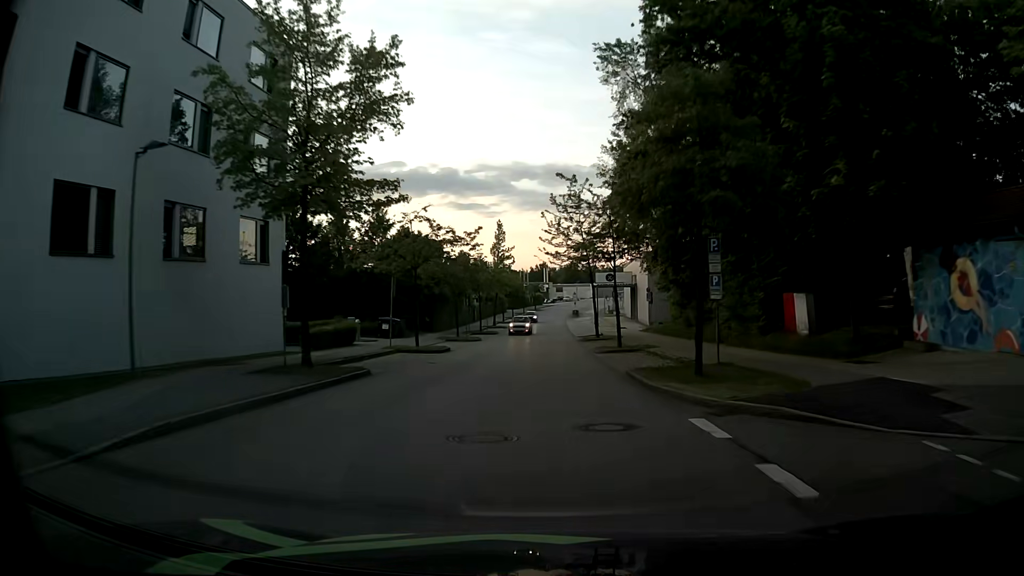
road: residential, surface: asphalt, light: Day
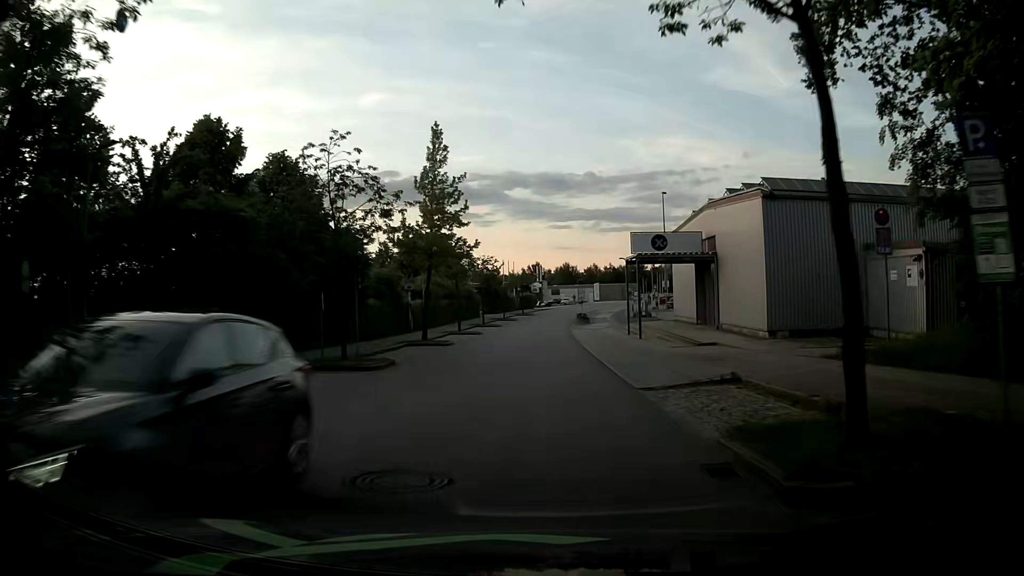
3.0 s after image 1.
(+0.3, +38.1) m; 0°
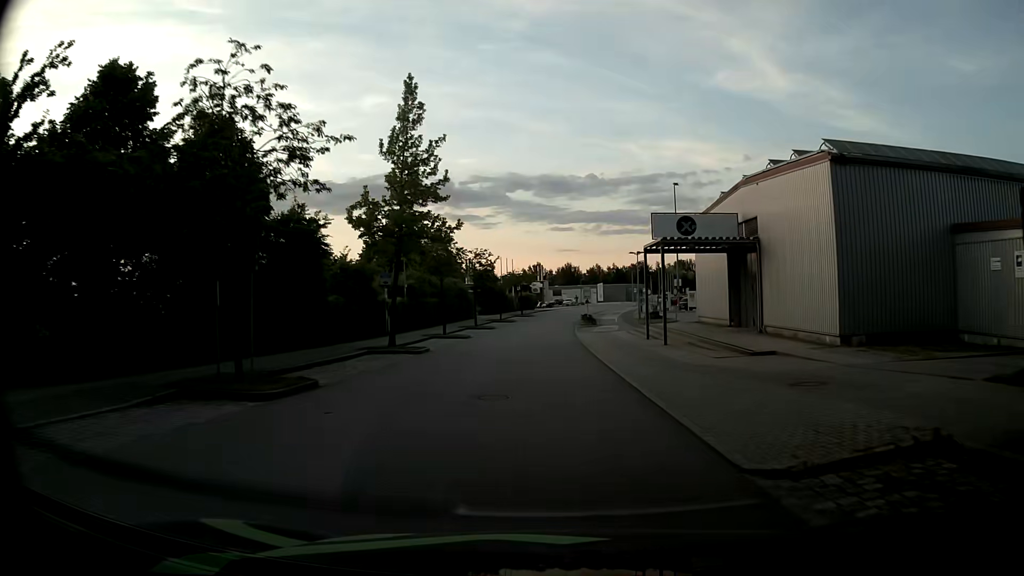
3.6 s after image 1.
(0.0, +7.5) m; 0°
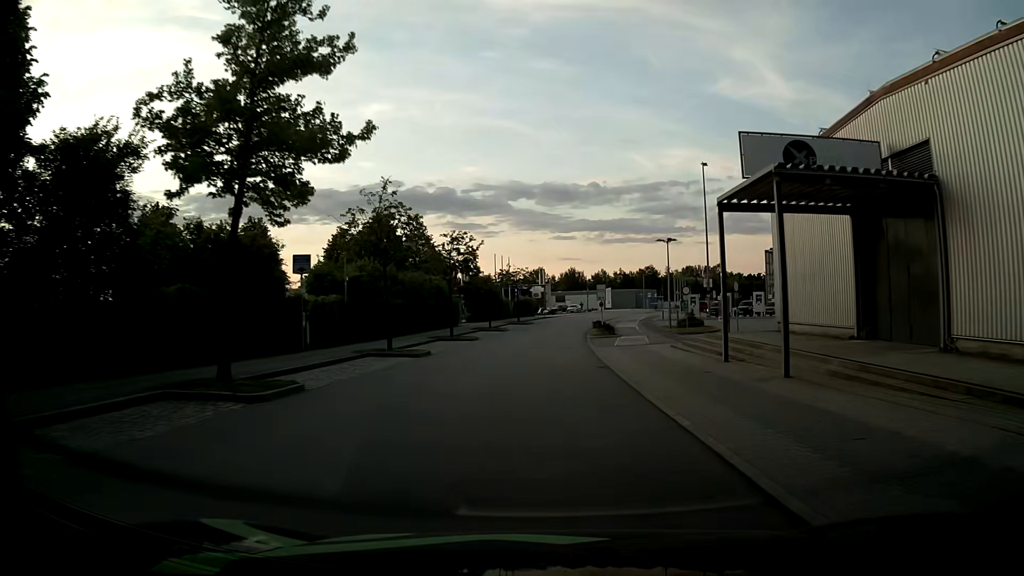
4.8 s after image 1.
(0.0, +14.8) m; 0°
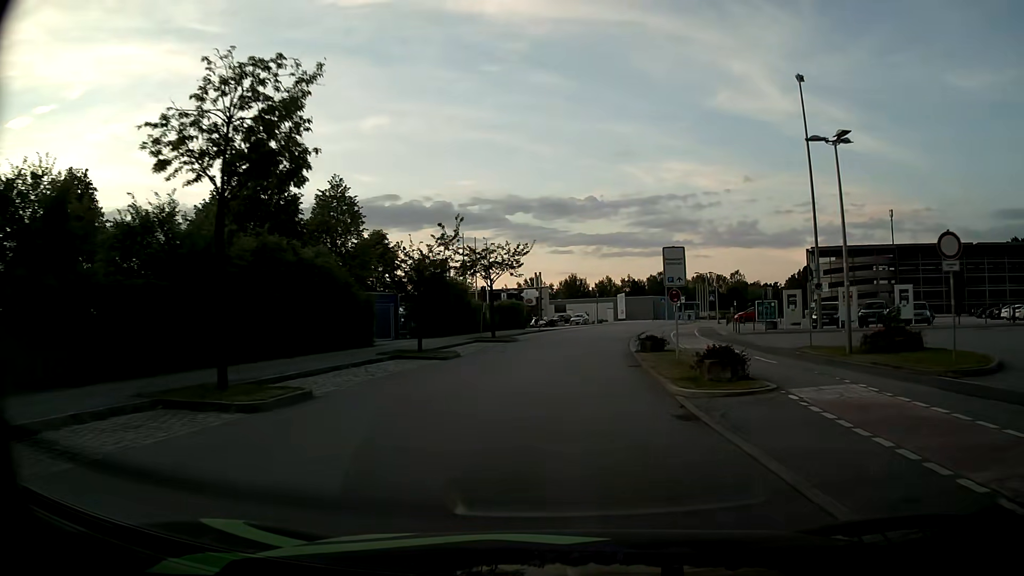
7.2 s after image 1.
(0.0, +29.1) m; +1°
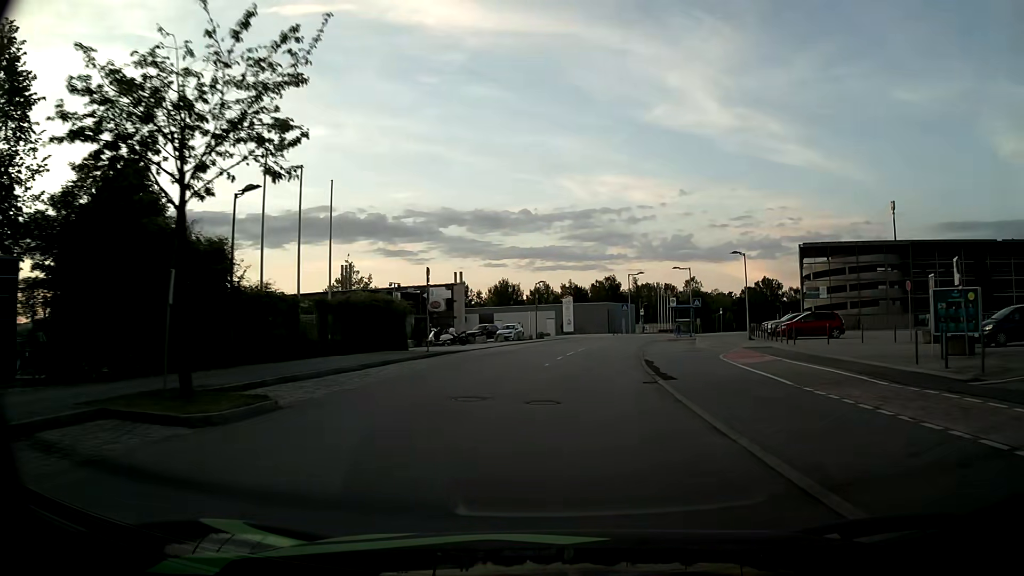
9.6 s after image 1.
(+1.2, +29.3) m; +5°
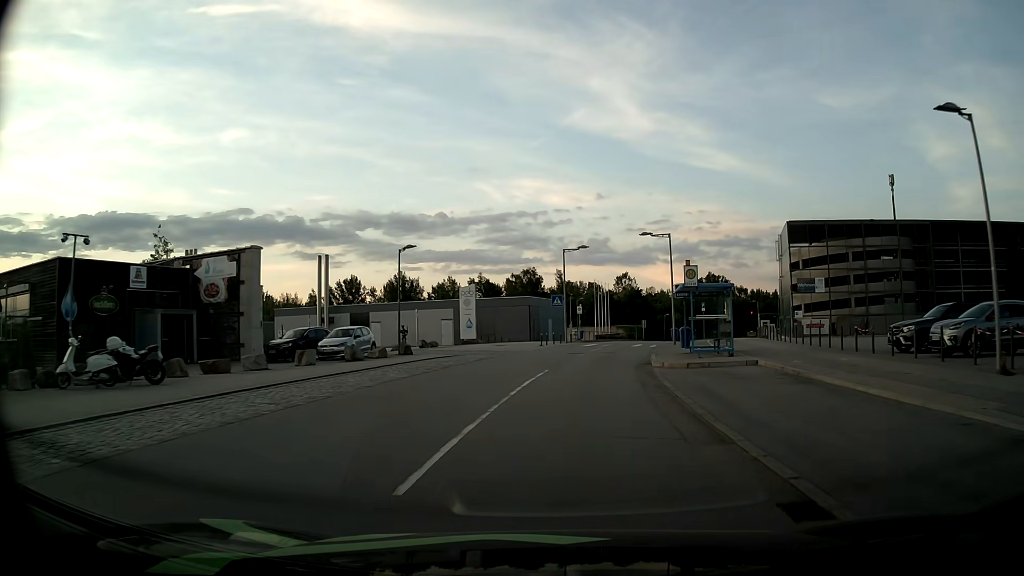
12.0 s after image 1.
(+1.7, +29.1) m; +7°
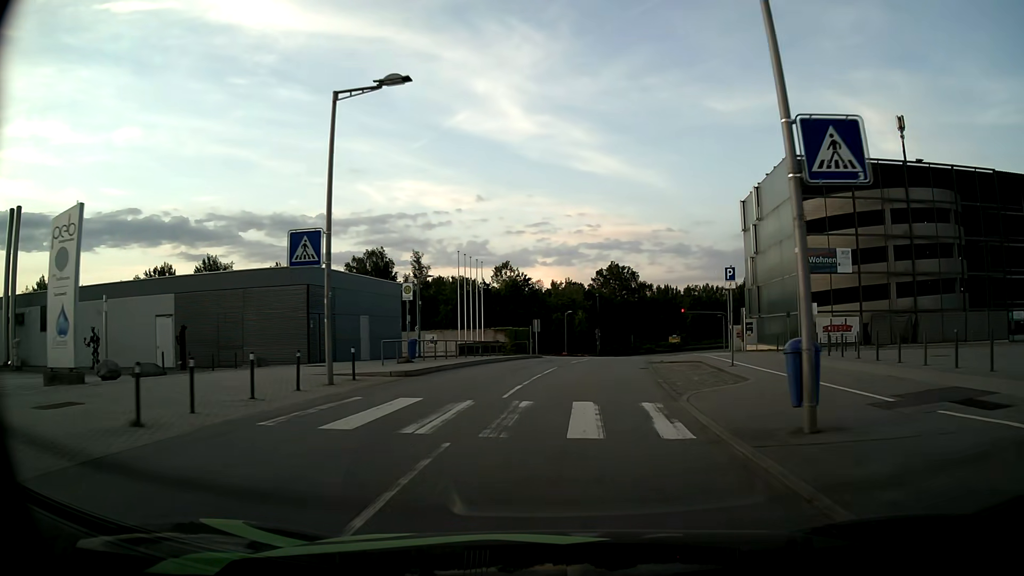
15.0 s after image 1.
(+3.3, +35.2) m; +10°
(0, +10) (+1, +20) (+2, +30) (+4, +40) (+6, +50) (+7, +59) (+10, +69) (+12, +79) (+14, +89) (+12, +98) m
